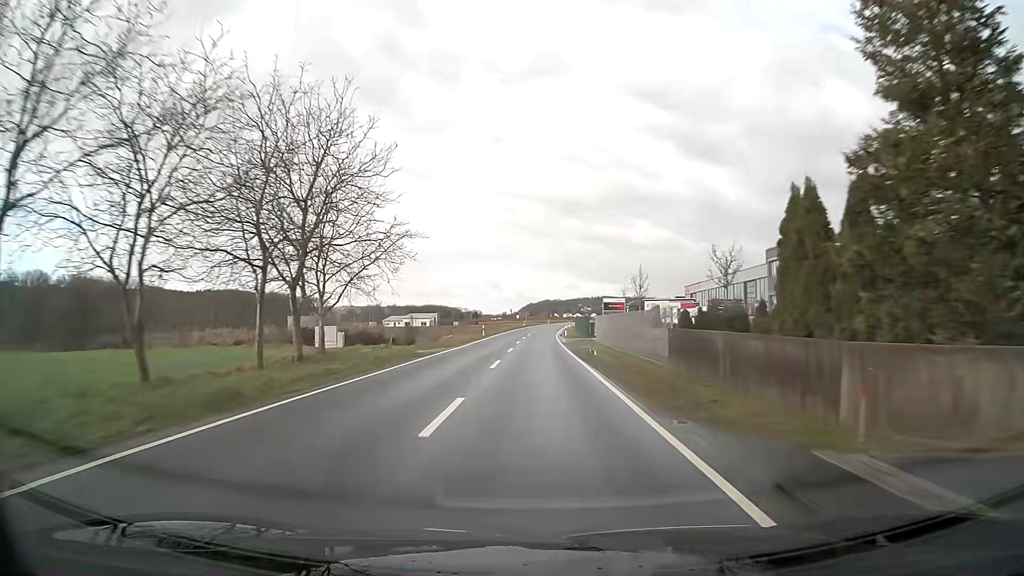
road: secondary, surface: asphalt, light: Day
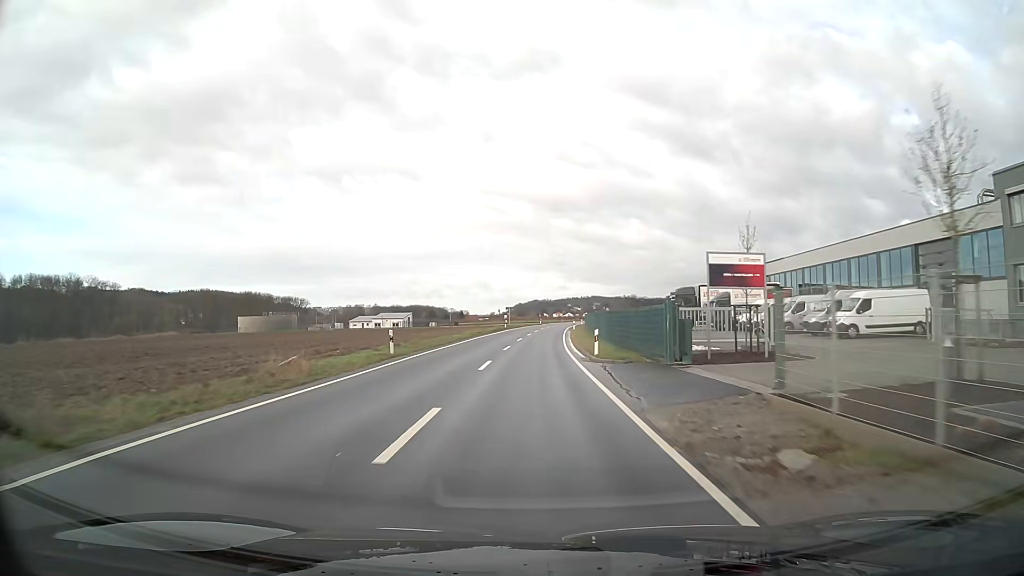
(+0.3, +37.9) m; +1°
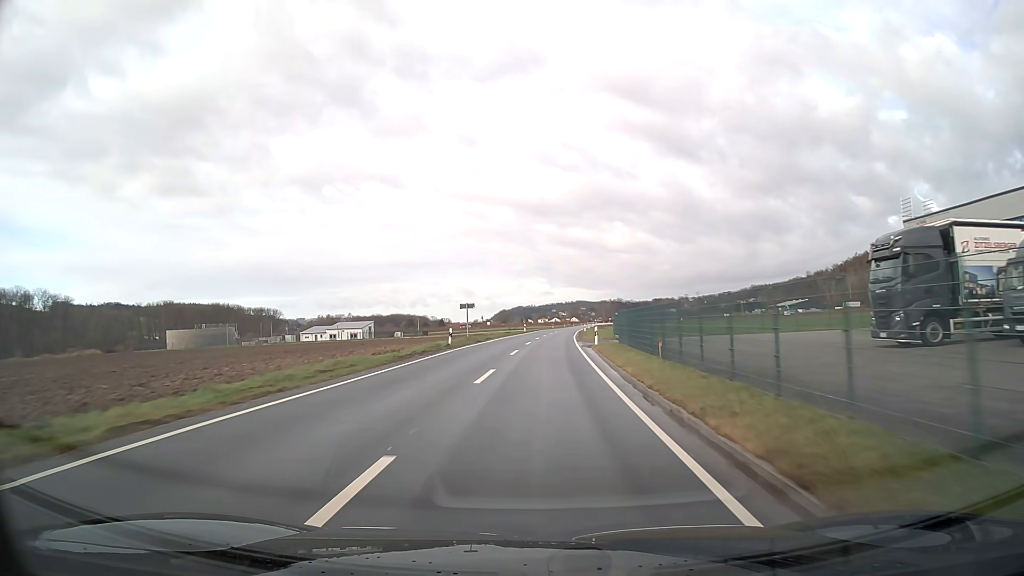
(+0.5, +39.9) m; +2°
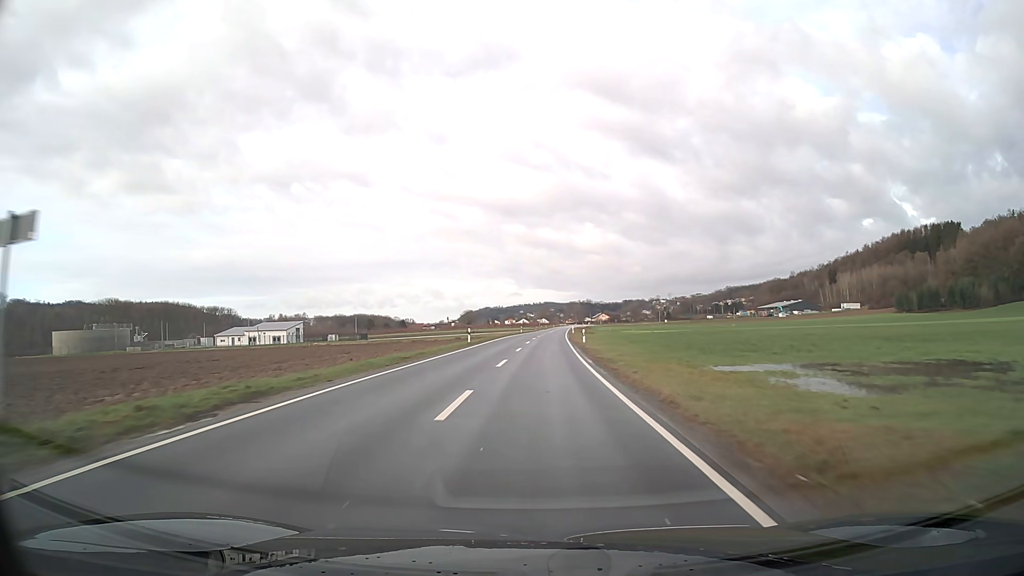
(+0.9, +41.5) m; +3°
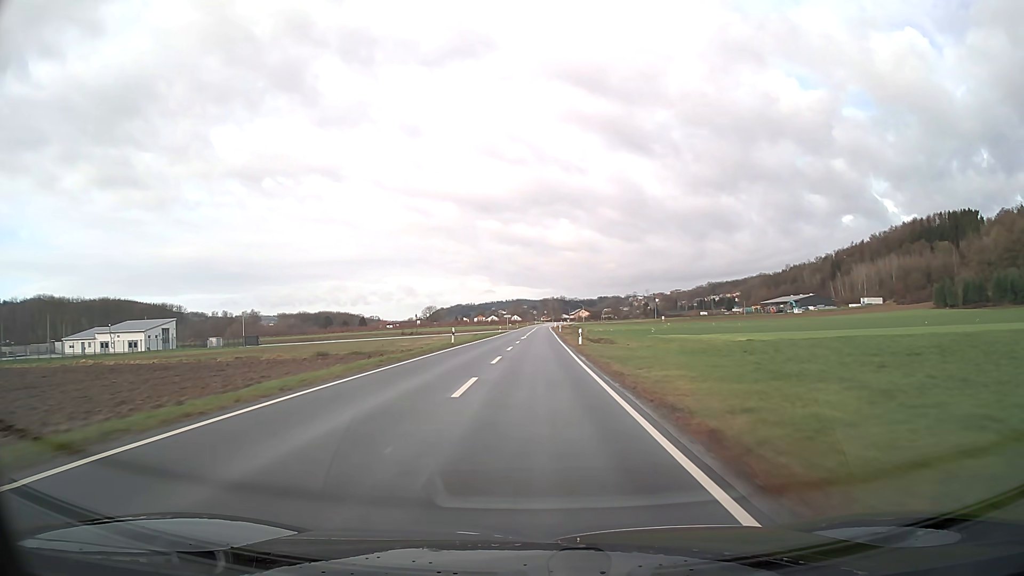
(+1.3, +57.5) m; +2°
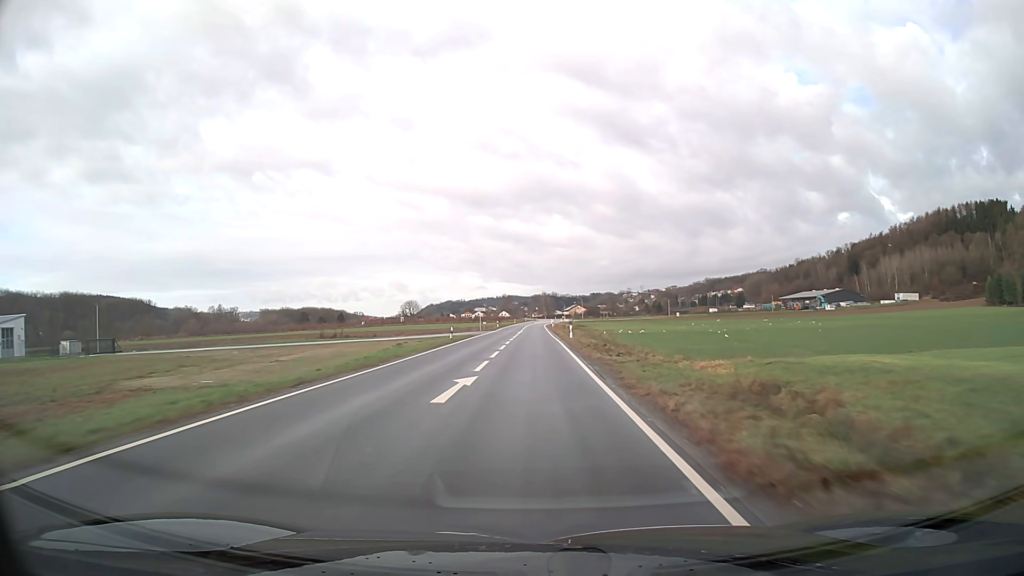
(+0.3, +44.2) m; +1°
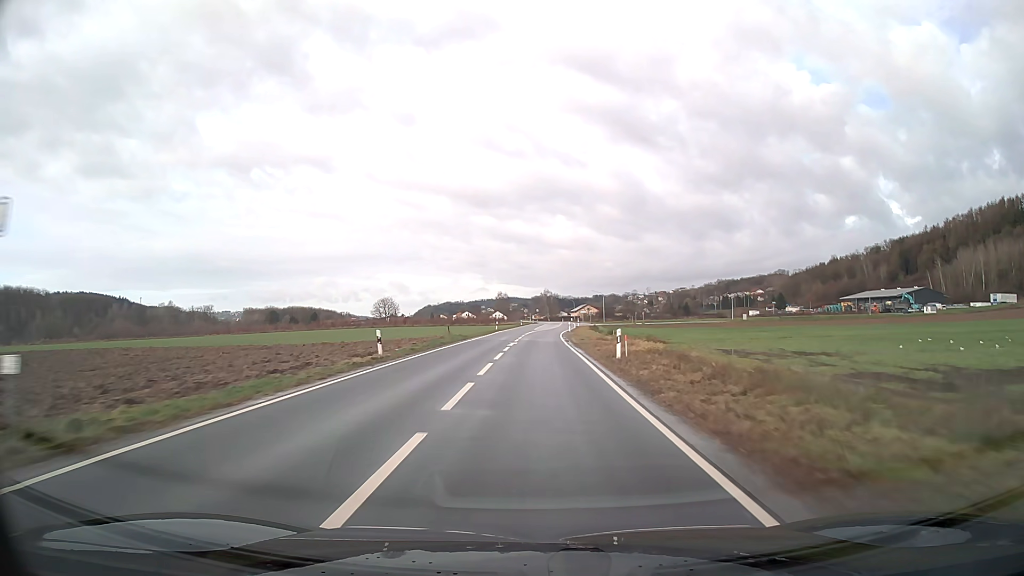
(0.0, +73.7) m; 0°
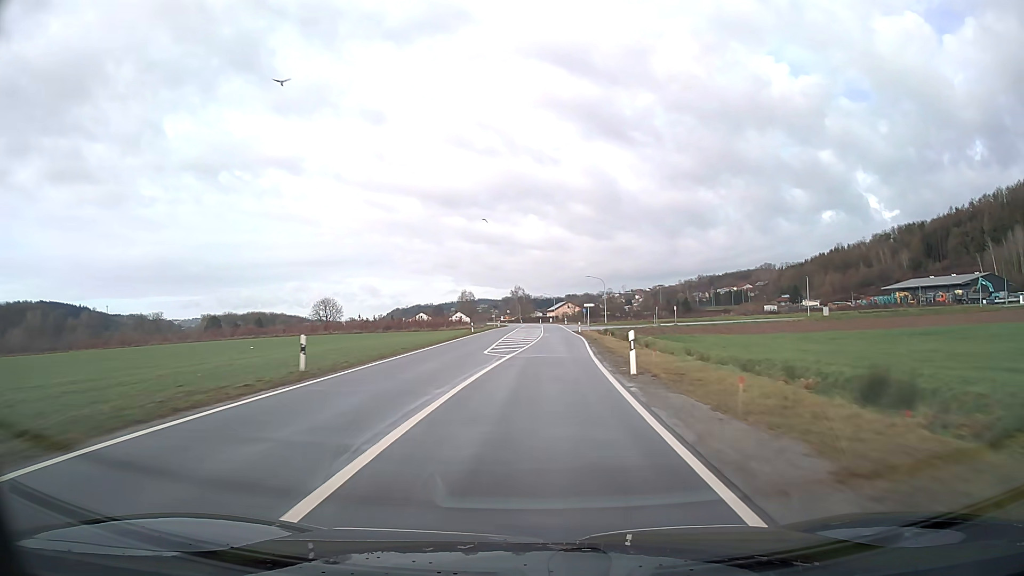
(+1.1, +58.0) m; +3°
